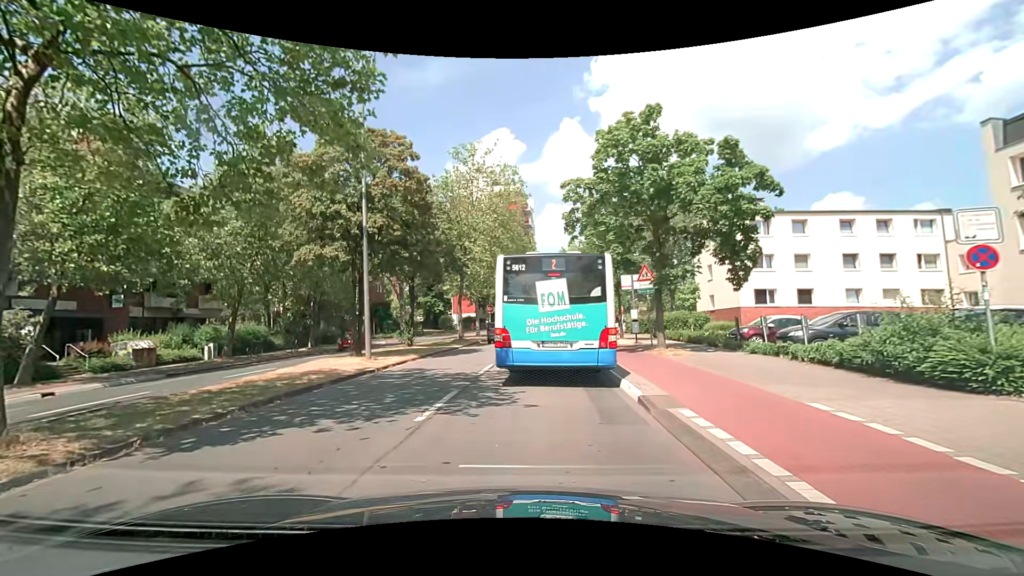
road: unclassified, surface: asphalt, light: Day
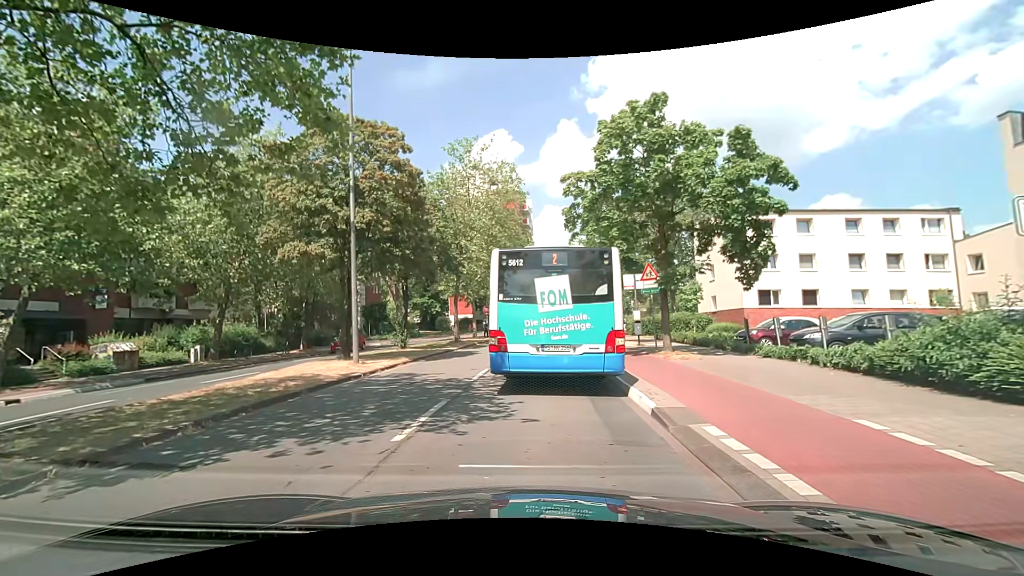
(0.0, +1.0) m; 0°
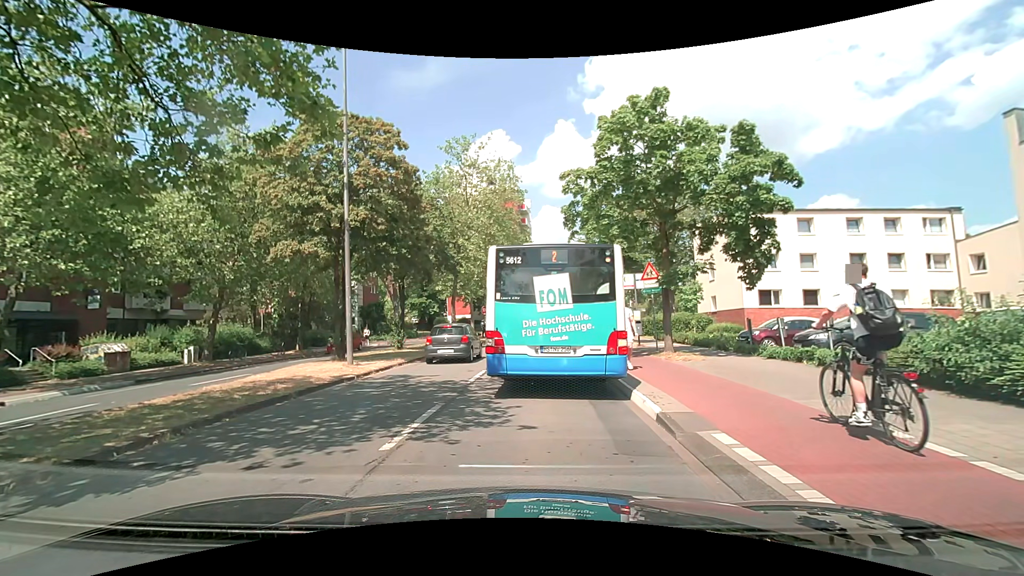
(0.0, +0.5) m; 0°
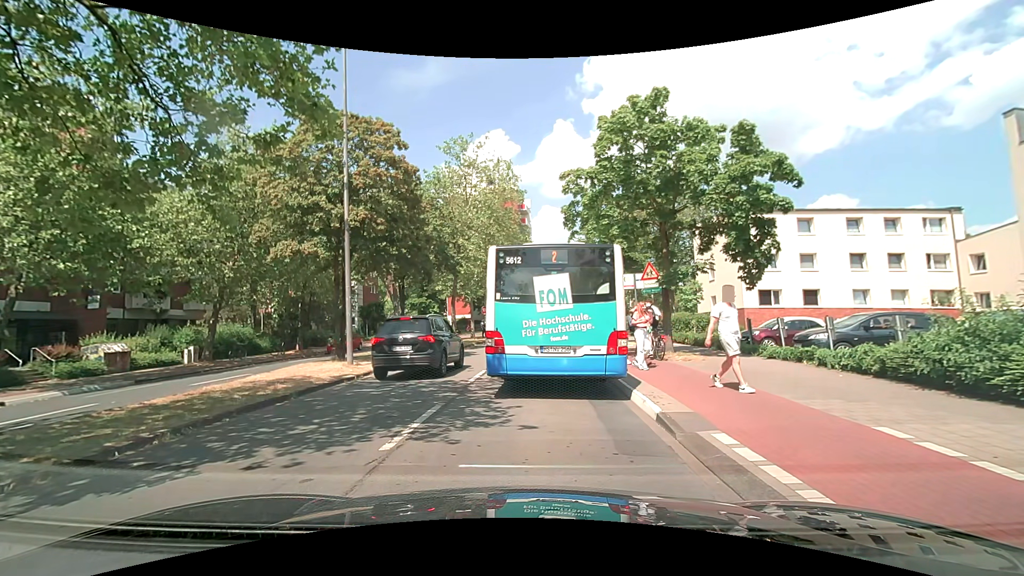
(0.0, 0.0) m; 0°
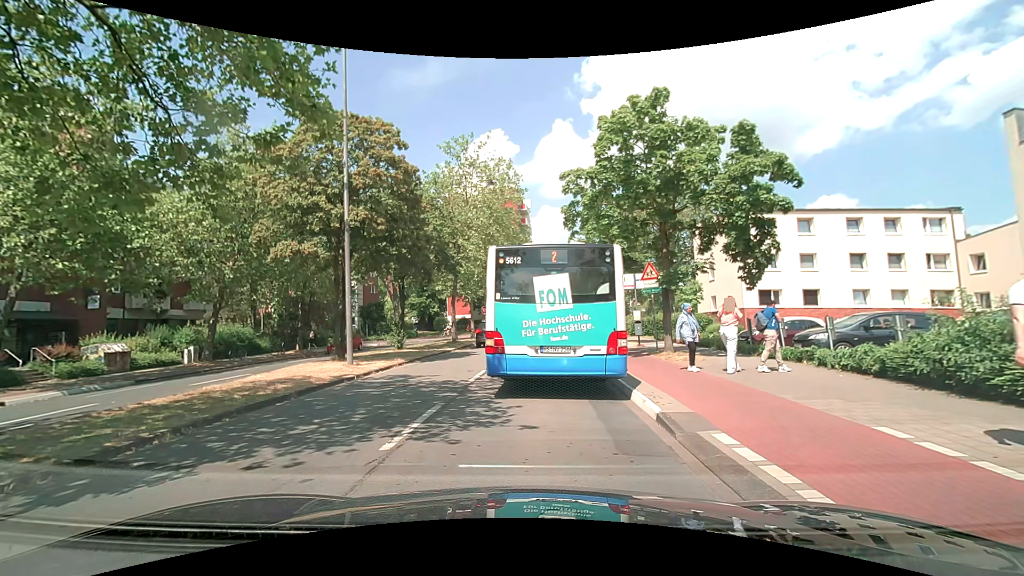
(0.0, 0.0) m; 0°
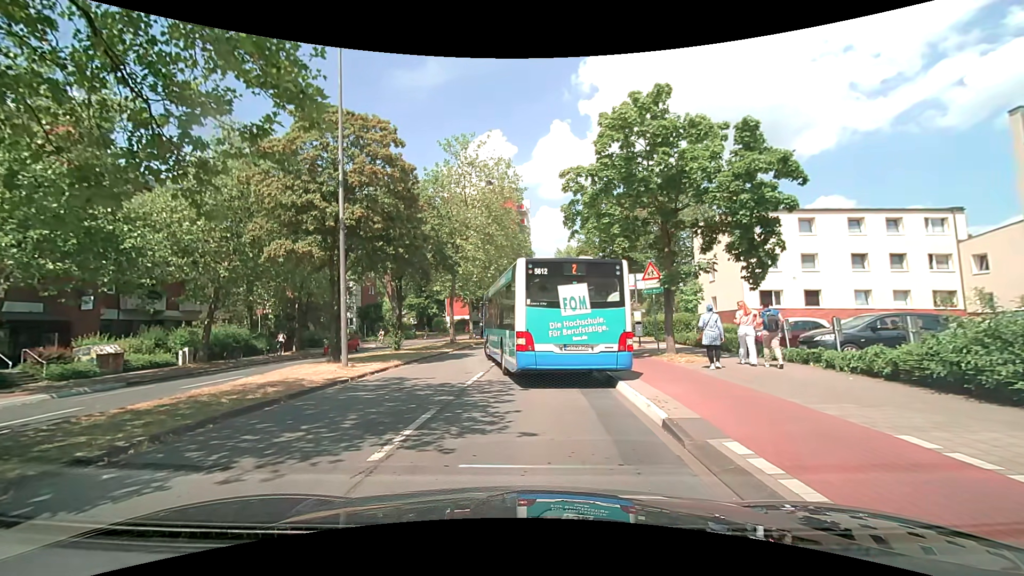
(0.0, +0.3) m; 0°
